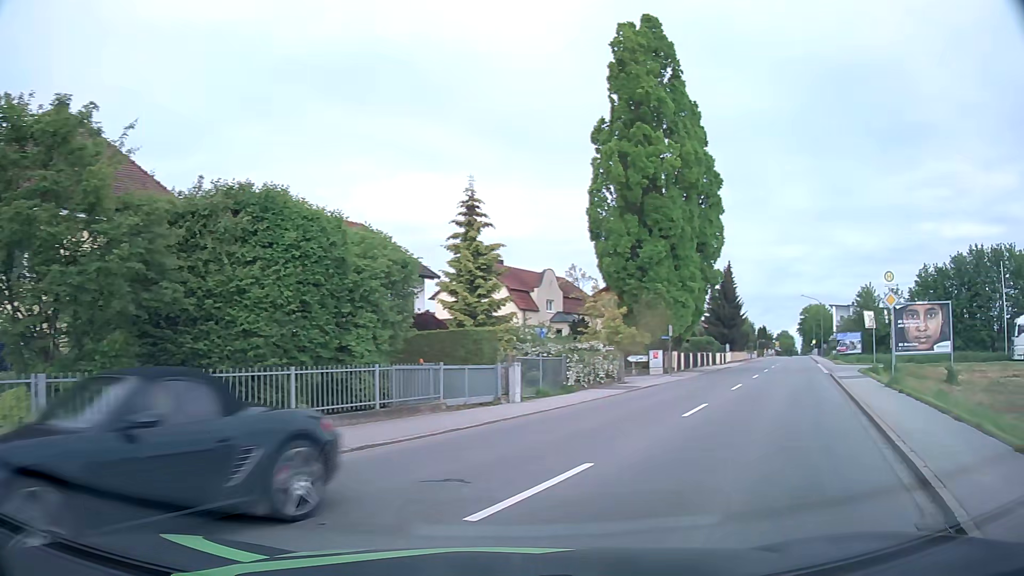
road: primary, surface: asphalt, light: Day
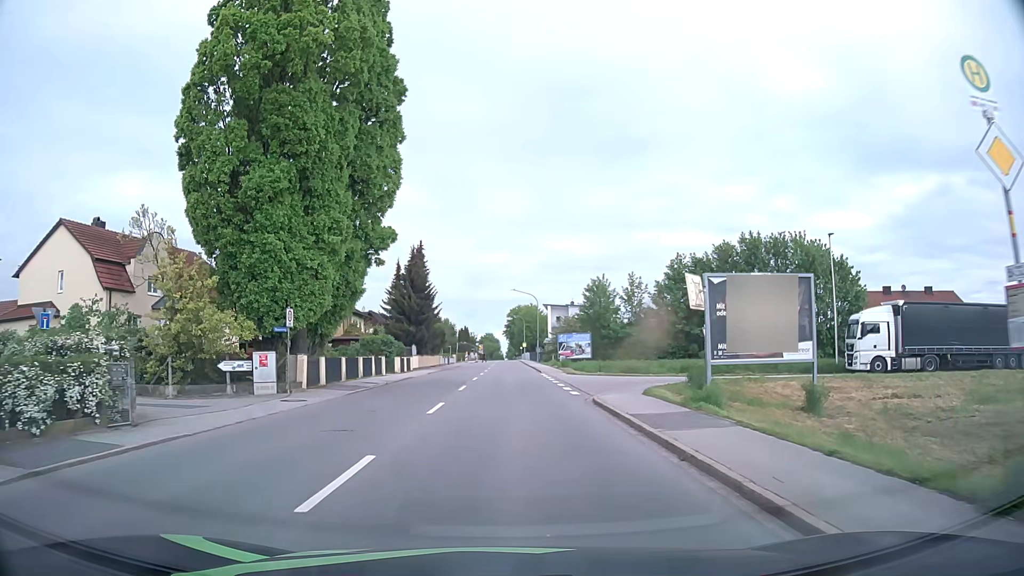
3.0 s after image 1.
(+6.4, +16.5) m; +27°
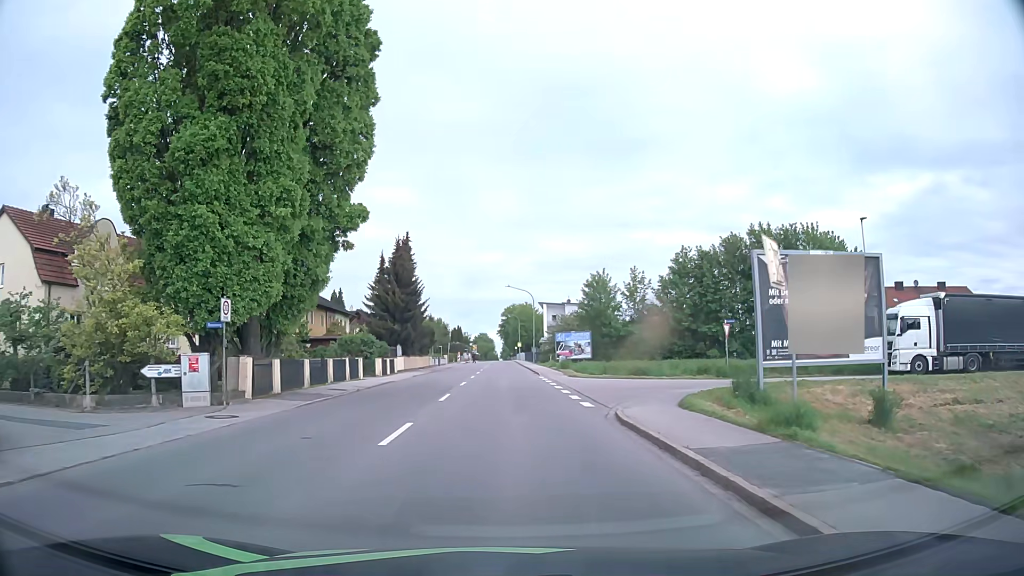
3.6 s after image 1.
(0.0, +5.0) m; +1°
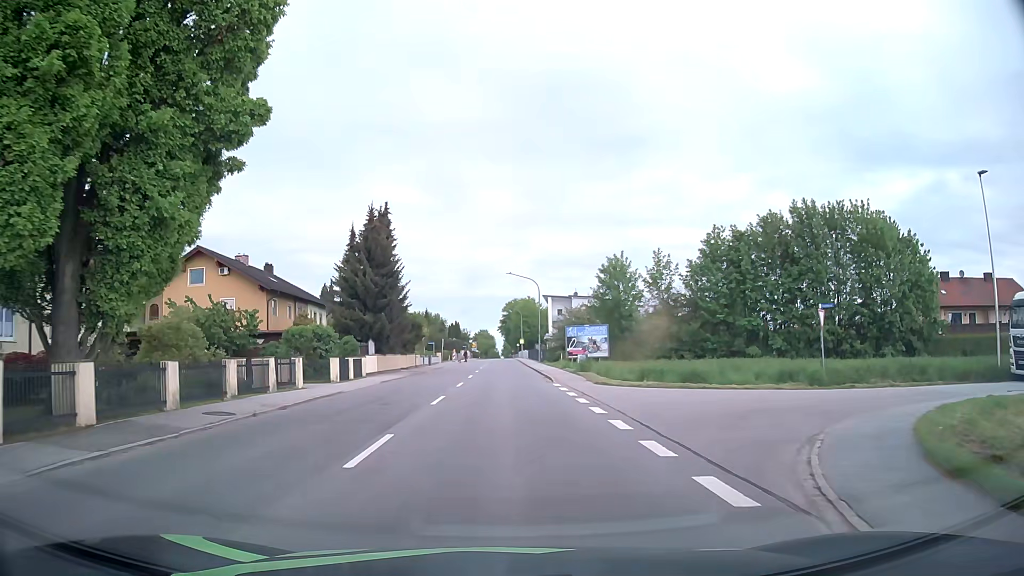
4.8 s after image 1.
(-0.1, +11.2) m; -1°
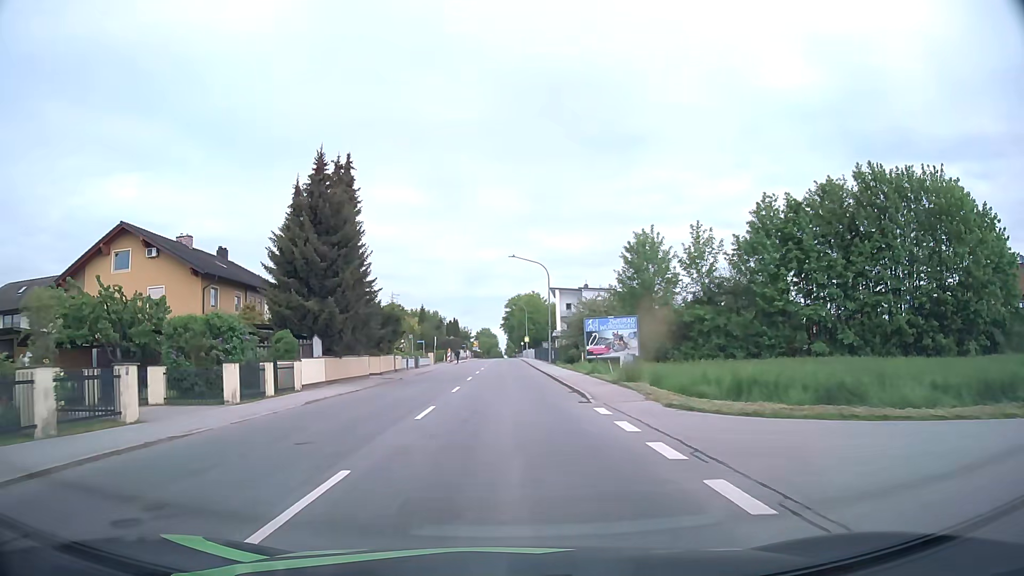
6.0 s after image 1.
(0.0, +12.4) m; 0°
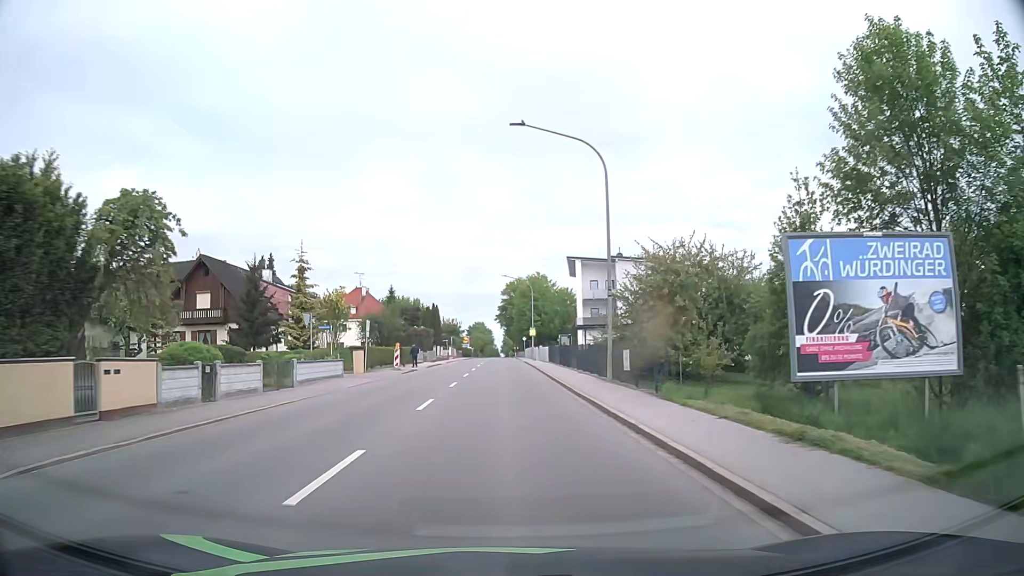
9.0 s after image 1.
(0.0, +35.0) m; +1°
